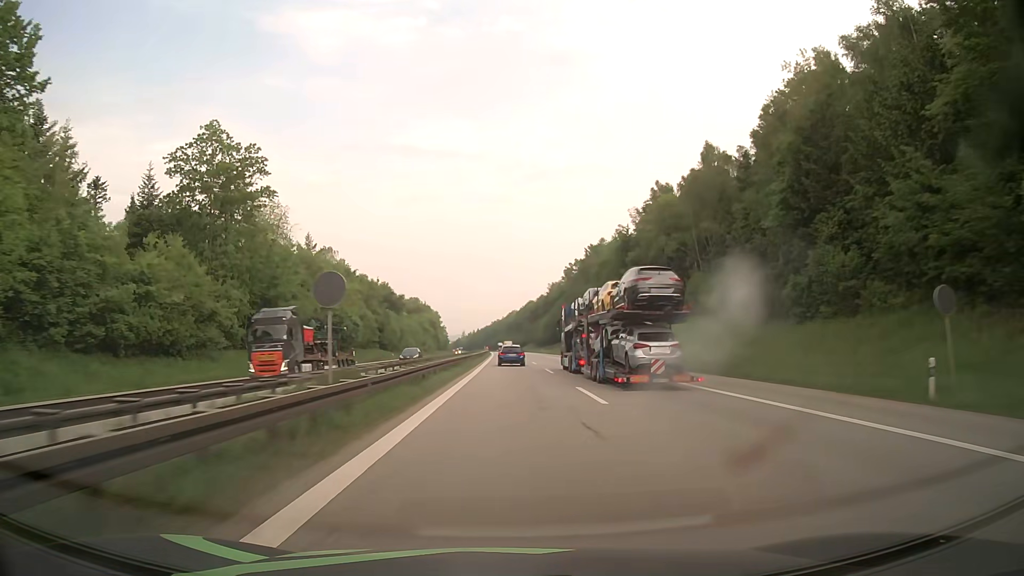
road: motorway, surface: asphalt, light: Day
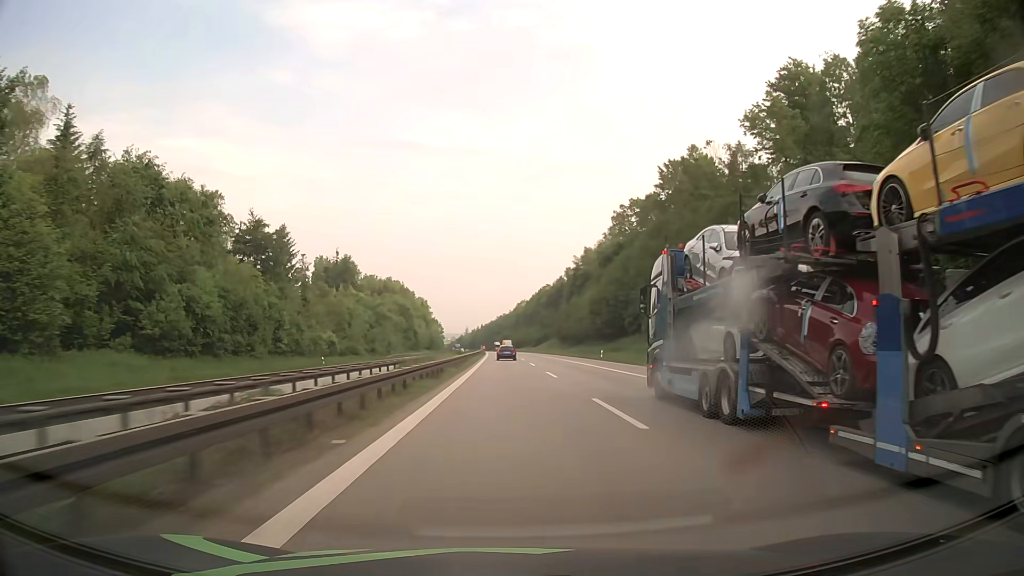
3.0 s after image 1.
(-0.4, +94.9) m; 0°
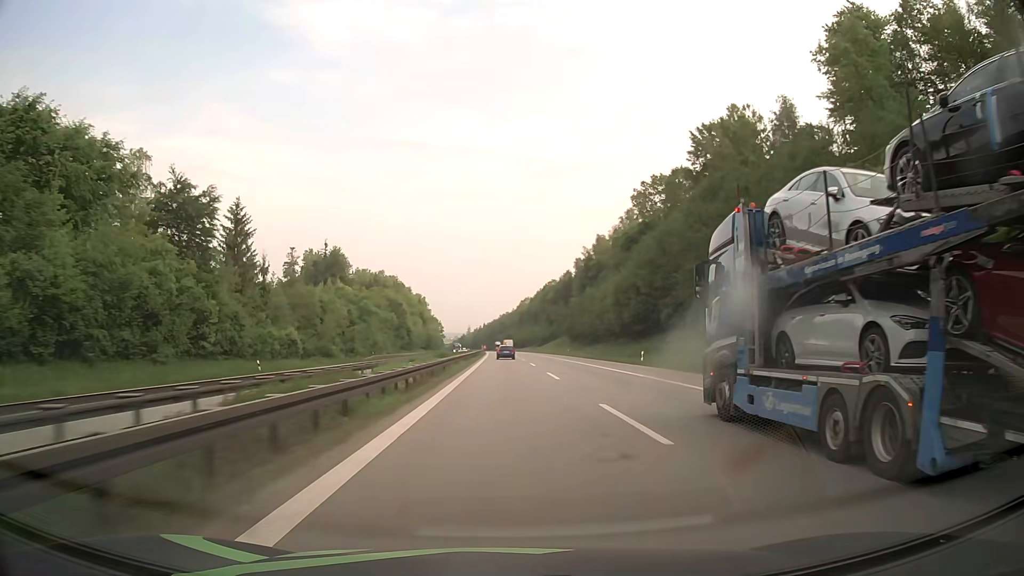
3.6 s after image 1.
(-0.1, +19.7) m; -1°
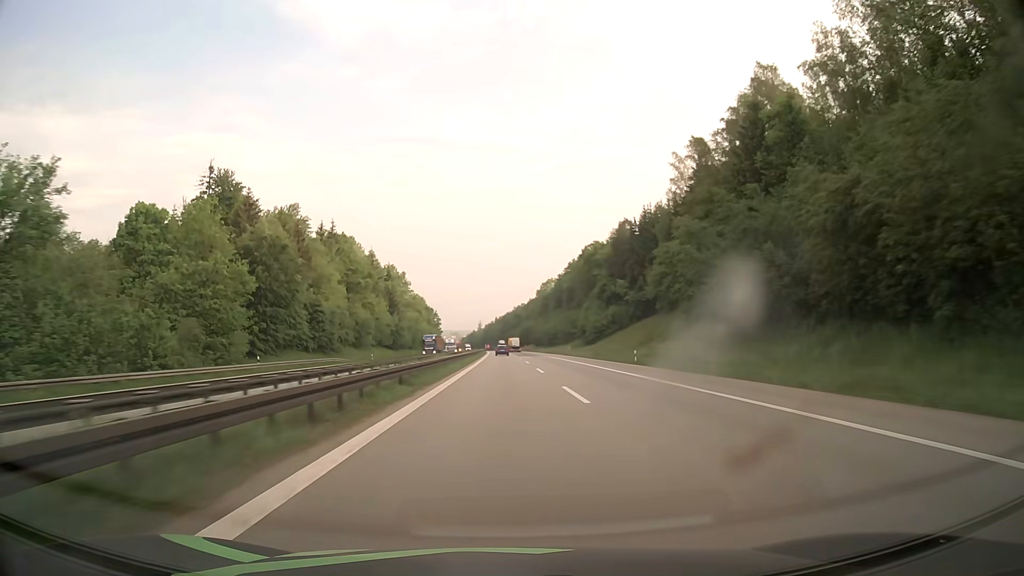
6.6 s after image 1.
(-0.7, +101.7) m; -1°
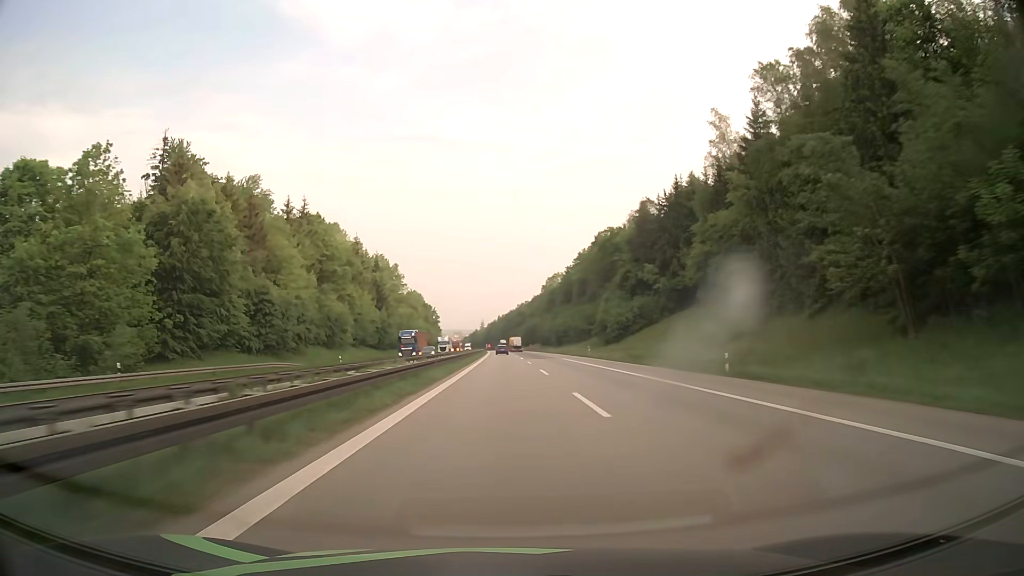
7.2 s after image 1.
(-0.1, +21.0) m; 0°
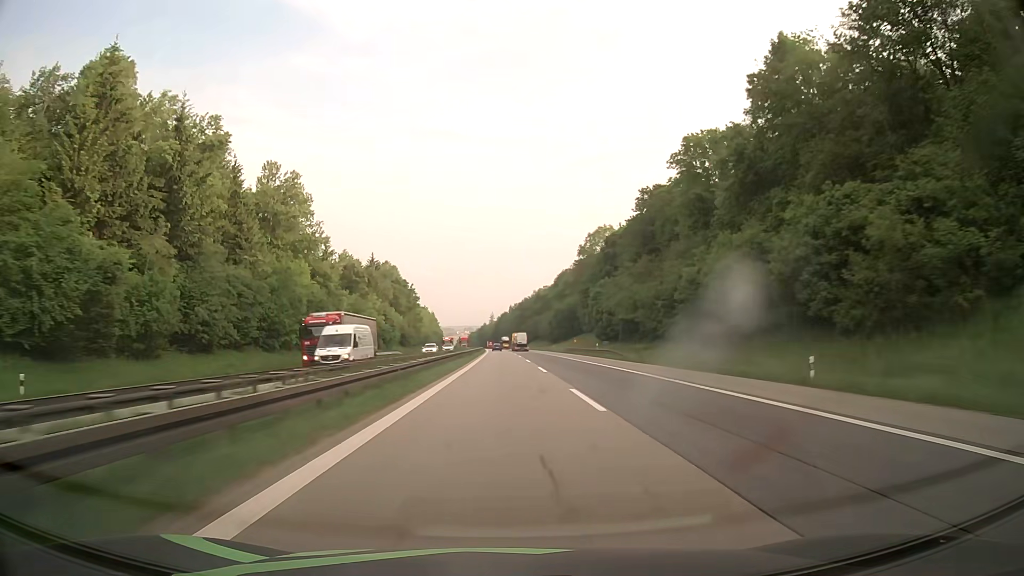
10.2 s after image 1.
(-1.1, +107.0) m; -1°
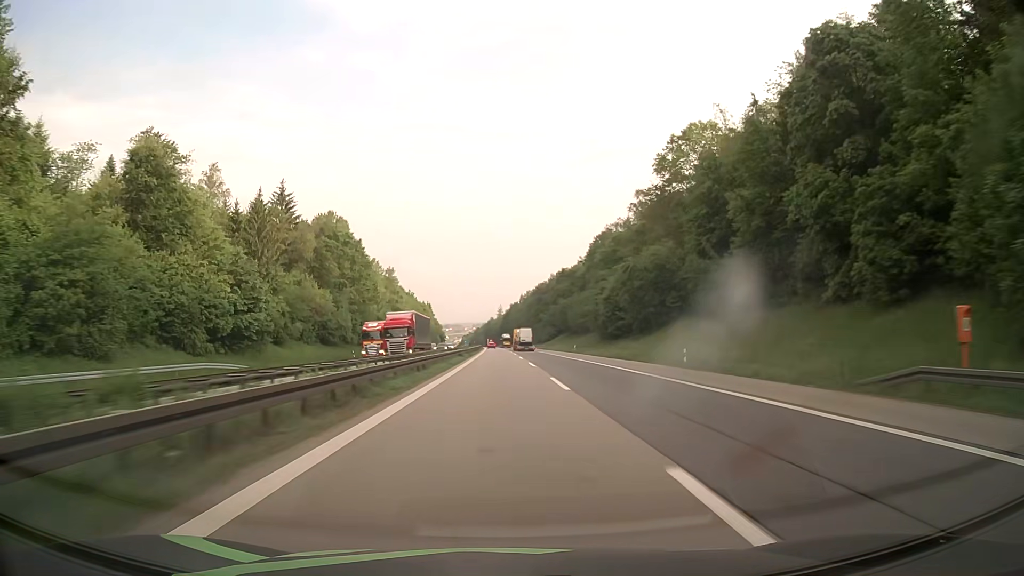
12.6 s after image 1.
(-0.6, +84.1) m; -1°
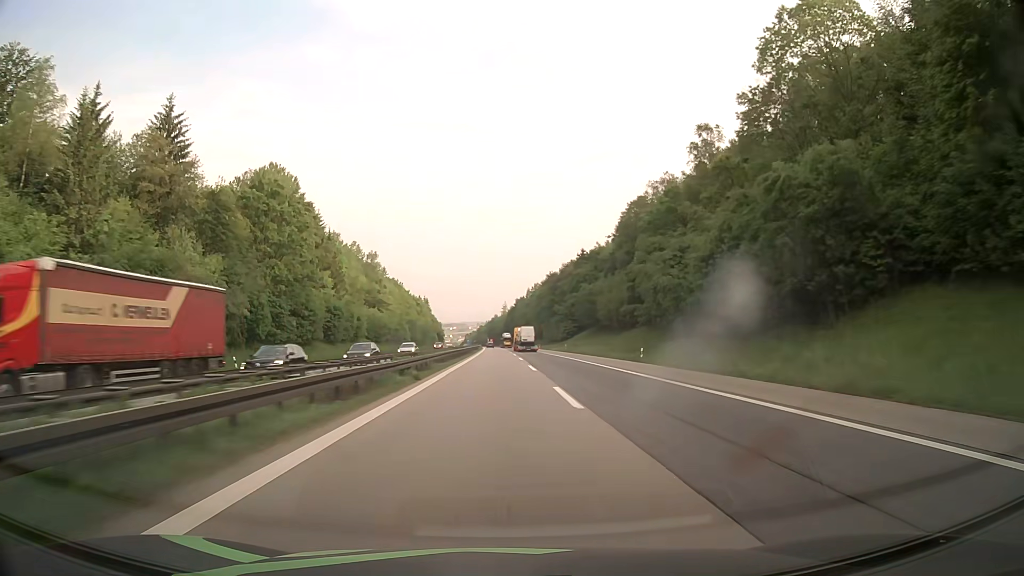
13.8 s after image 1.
(-0.1, +40.8) m; 0°
(0, +10) (0, +20) (0, +30) (0, +40) (0, +50) (0, +60) (-1, +70) (-1, +80) (-1, +90) (-1, +100) m
